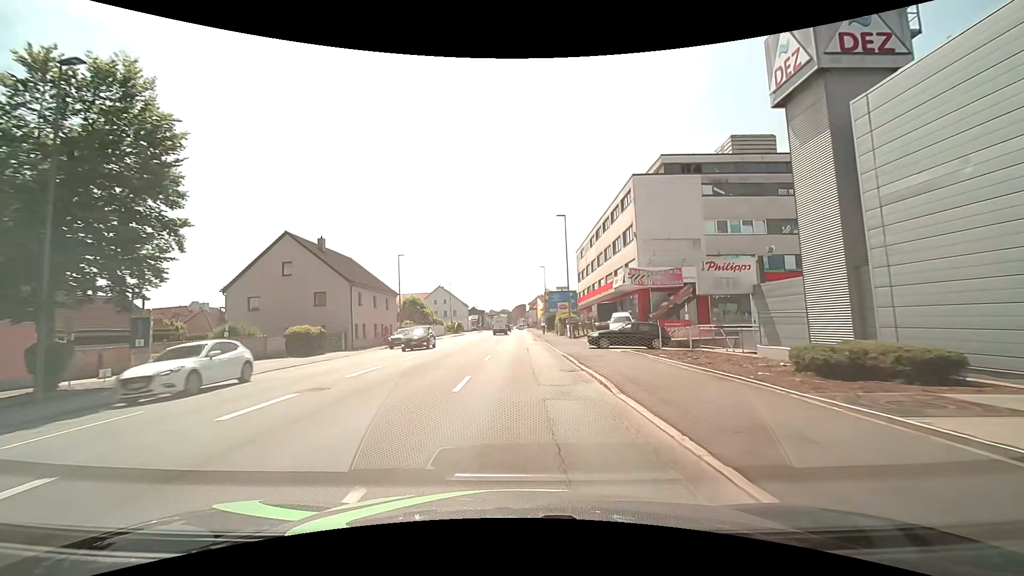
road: tertiary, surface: asphalt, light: Day
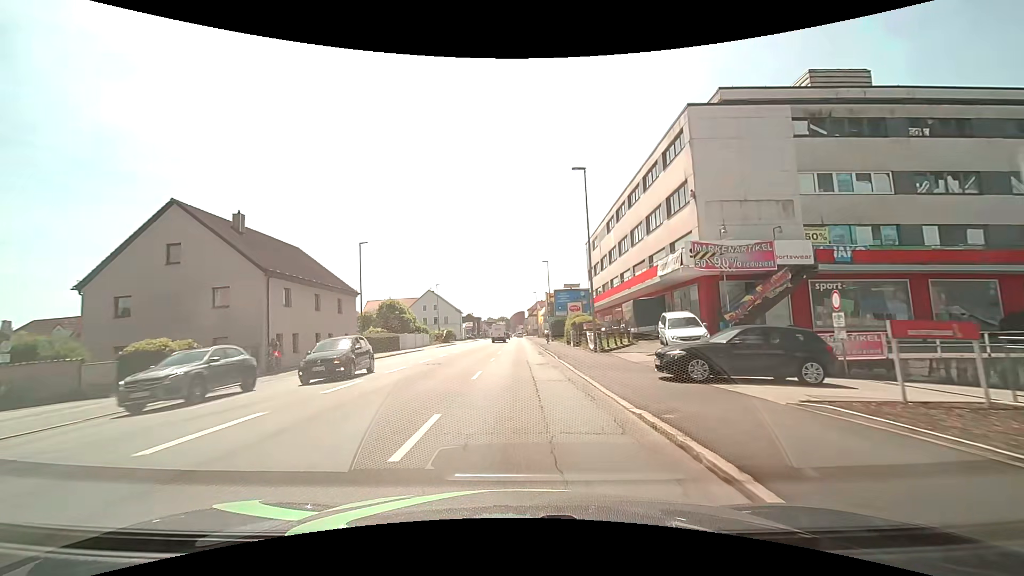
(0.0, +13.8) m; 0°
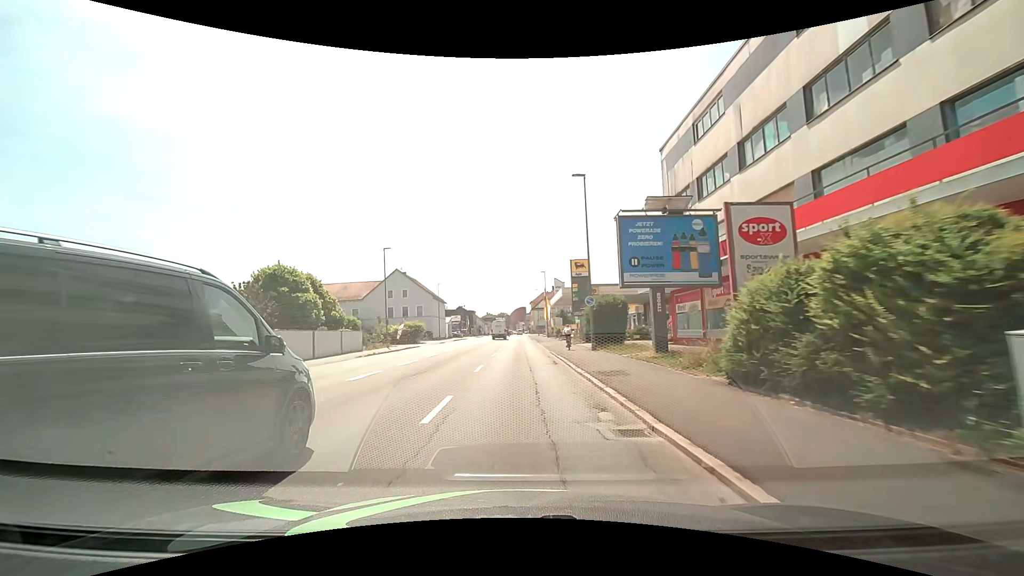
(+0.2, +34.4) m; 0°
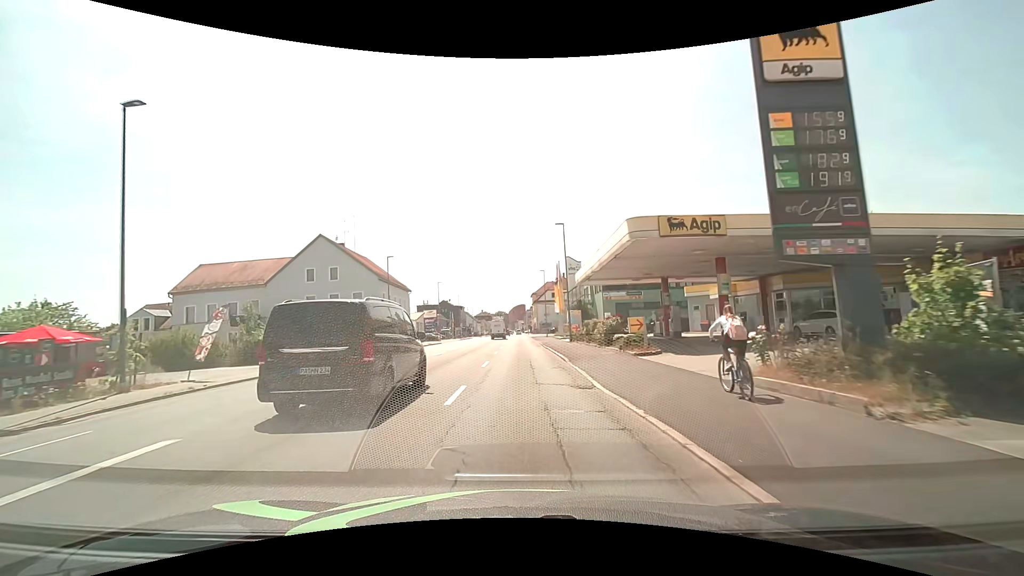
(0.0, +34.4) m; 0°
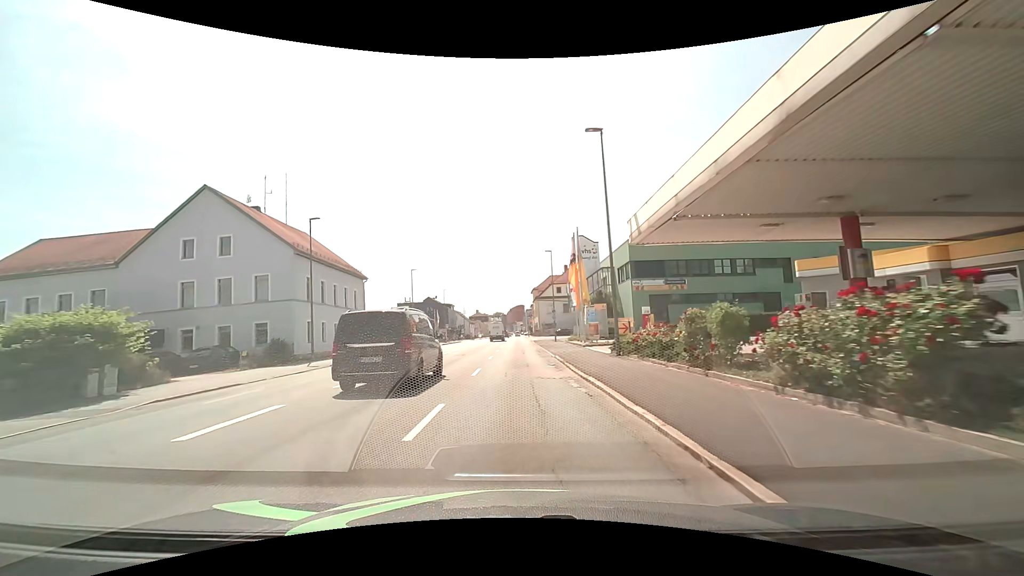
(0.0, +20.7) m; 0°
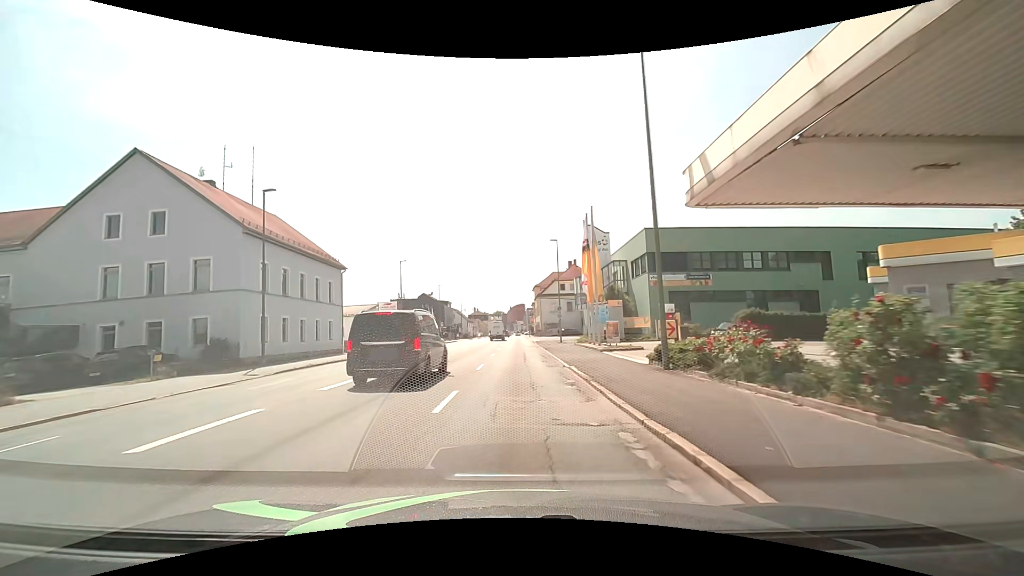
(0.0, +6.9) m; 0°
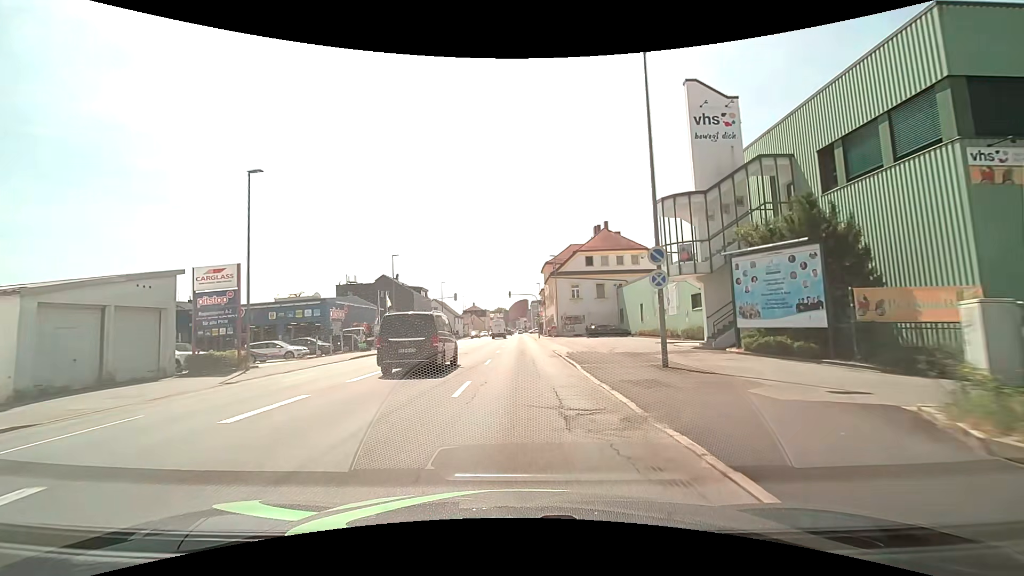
(0.0, +34.5) m; 0°
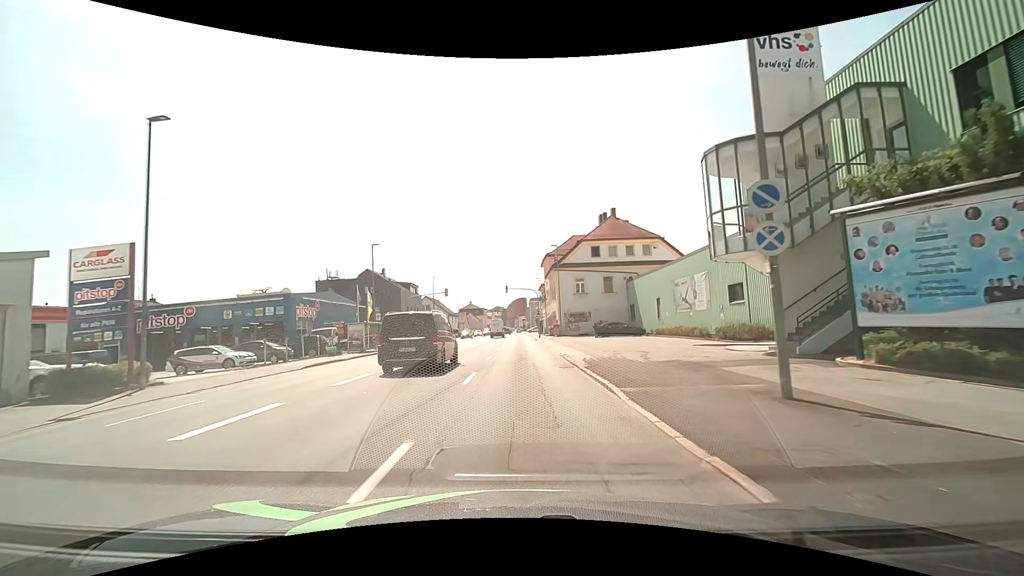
(0.0, +6.9) m; +1°
(0, +10) (0, +20) (0, +30) (0, +40) (0, +50) (0, +60) (-1, +70) (-1, +80) (-1, +90) (-1, +100) m
